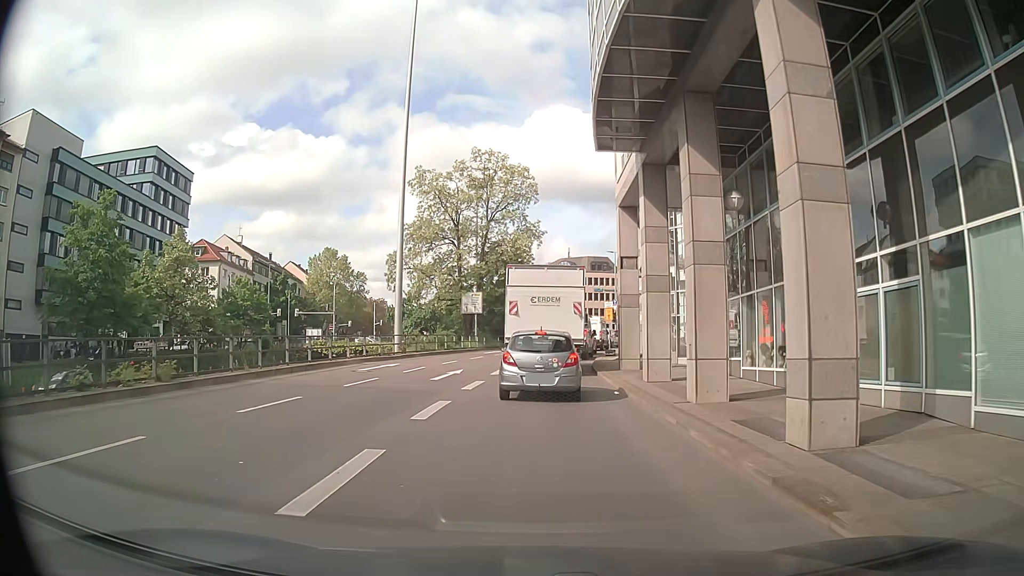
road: primary_link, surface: asphalt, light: Day
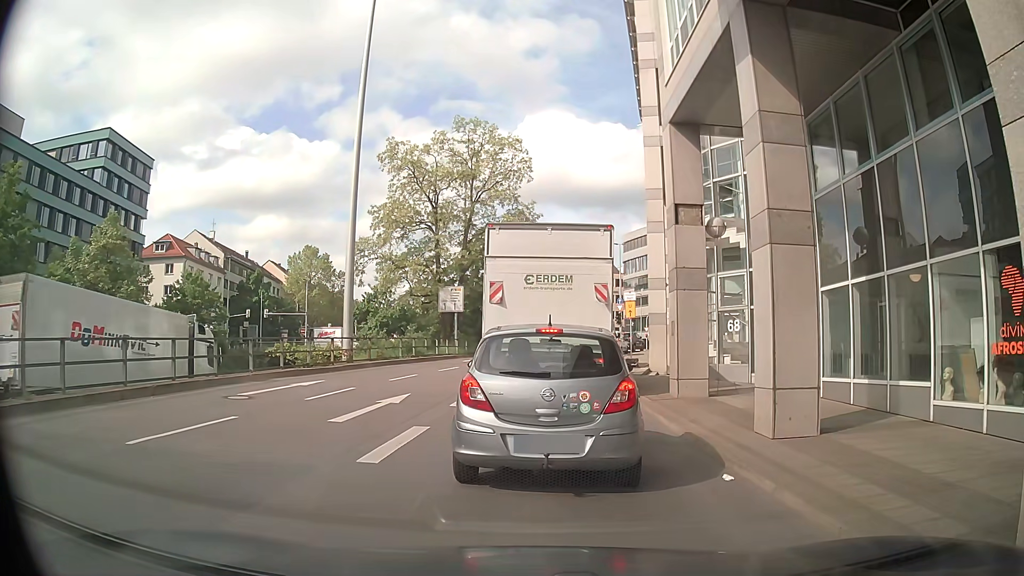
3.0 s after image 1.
(-0.2, +9.1) m; +1°
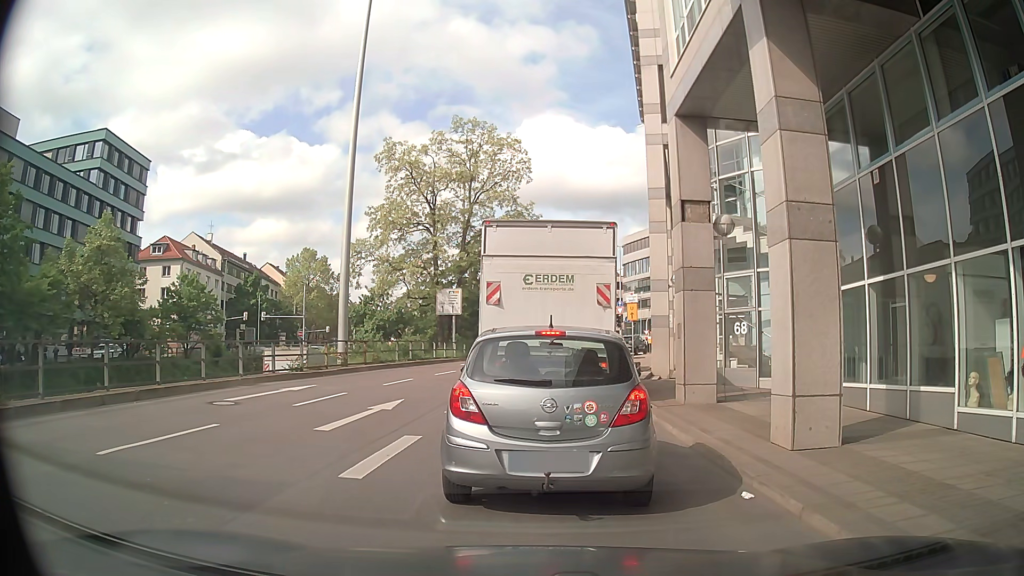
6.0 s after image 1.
(0.0, +0.7) m; 0°
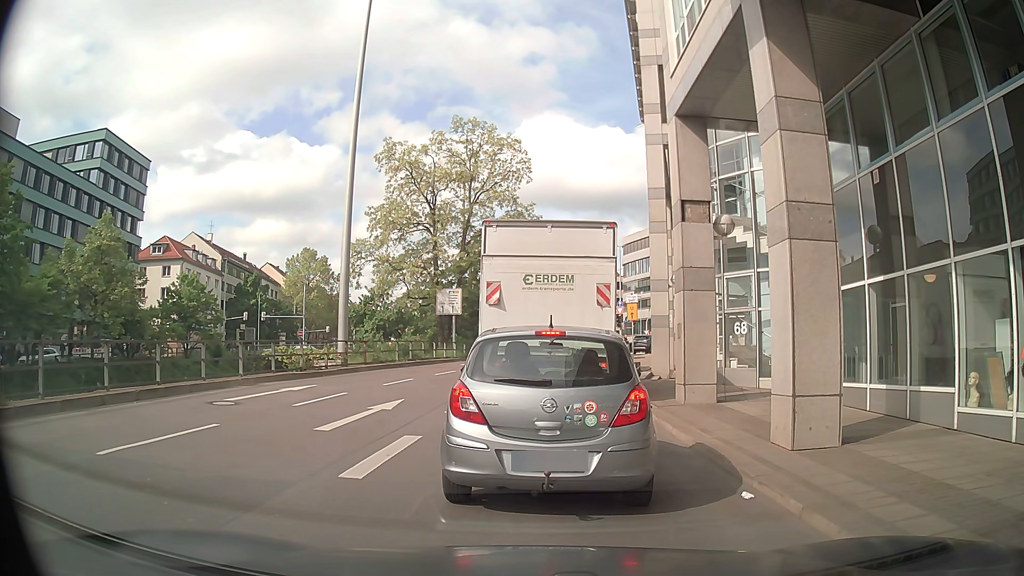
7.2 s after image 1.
(0.0, 0.0) m; 0°
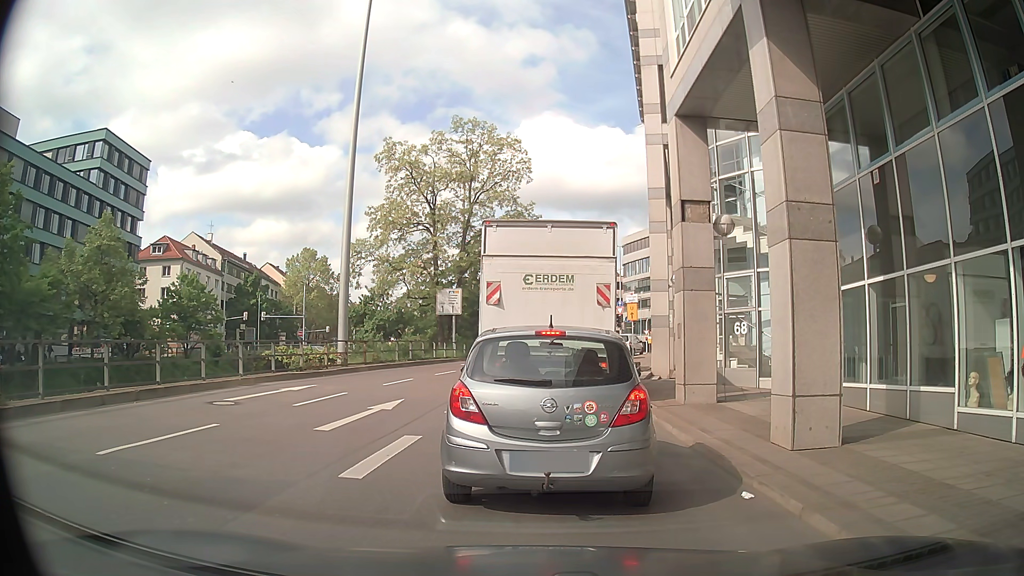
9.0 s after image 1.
(0.0, 0.0) m; 0°
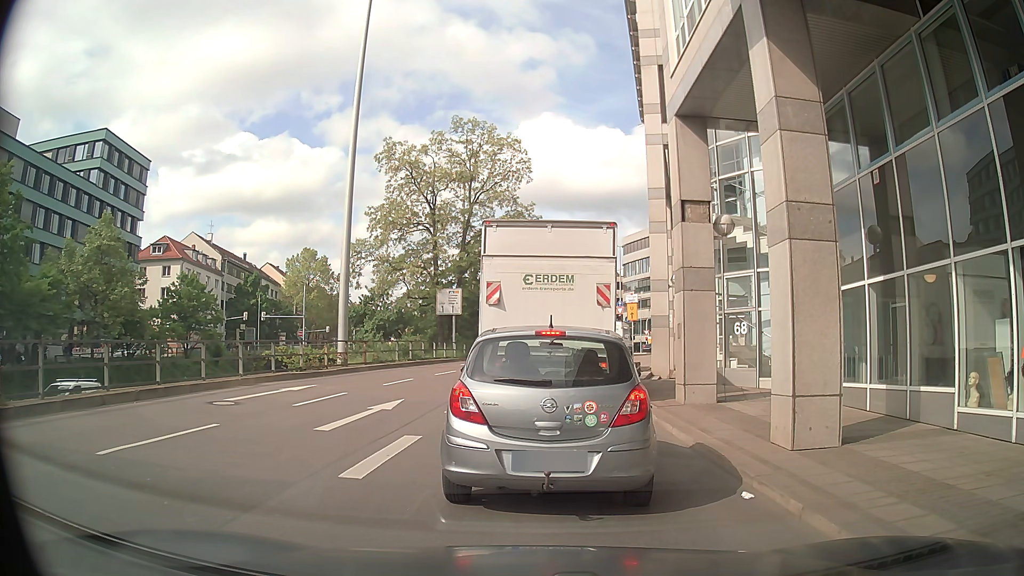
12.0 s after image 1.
(0.0, 0.0) m; 0°
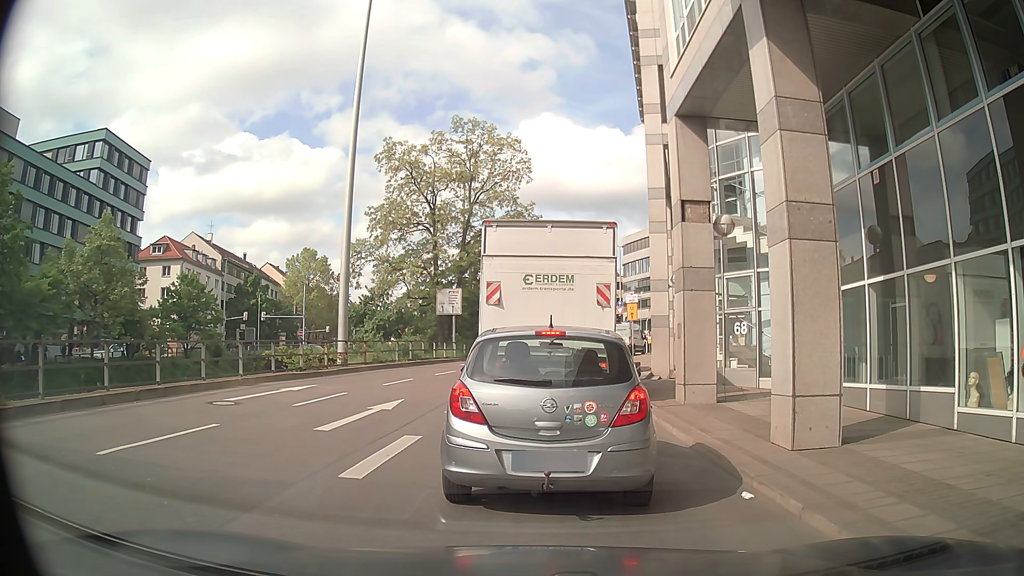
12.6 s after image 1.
(0.0, 0.0) m; 0°
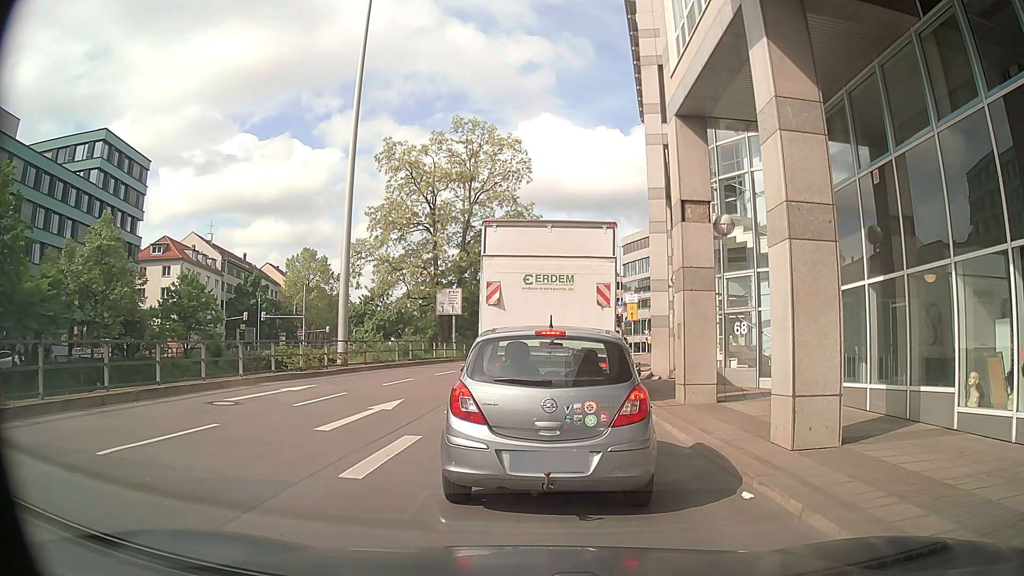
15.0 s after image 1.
(0.0, 0.0) m; 0°
